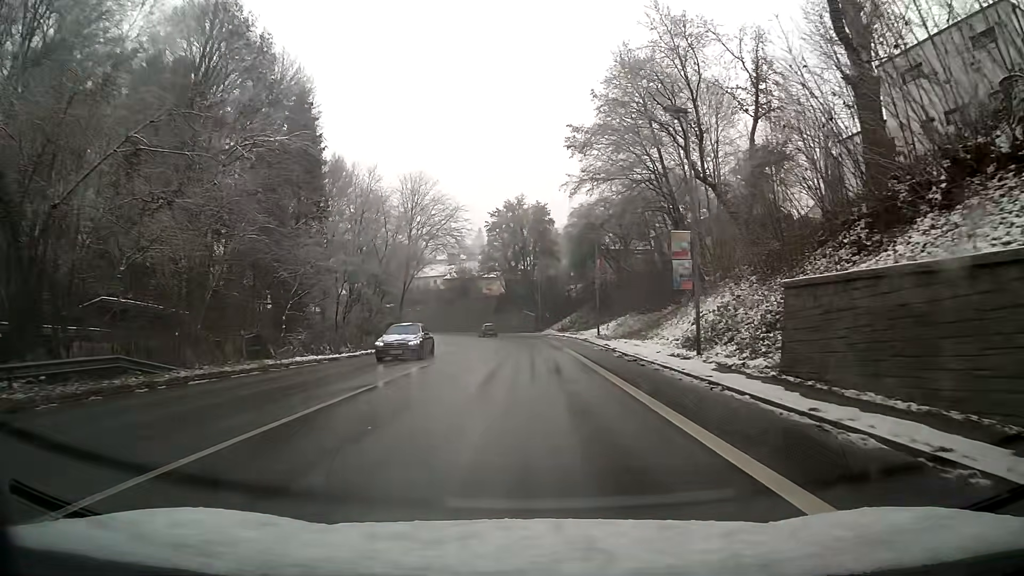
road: primary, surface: asphalt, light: Day
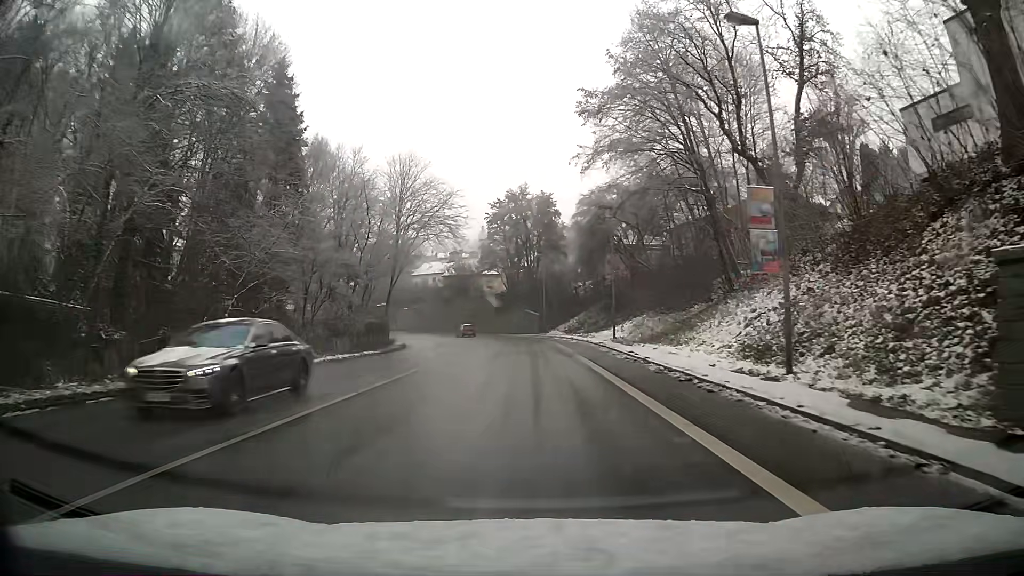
(0.0, +7.4) m; 0°
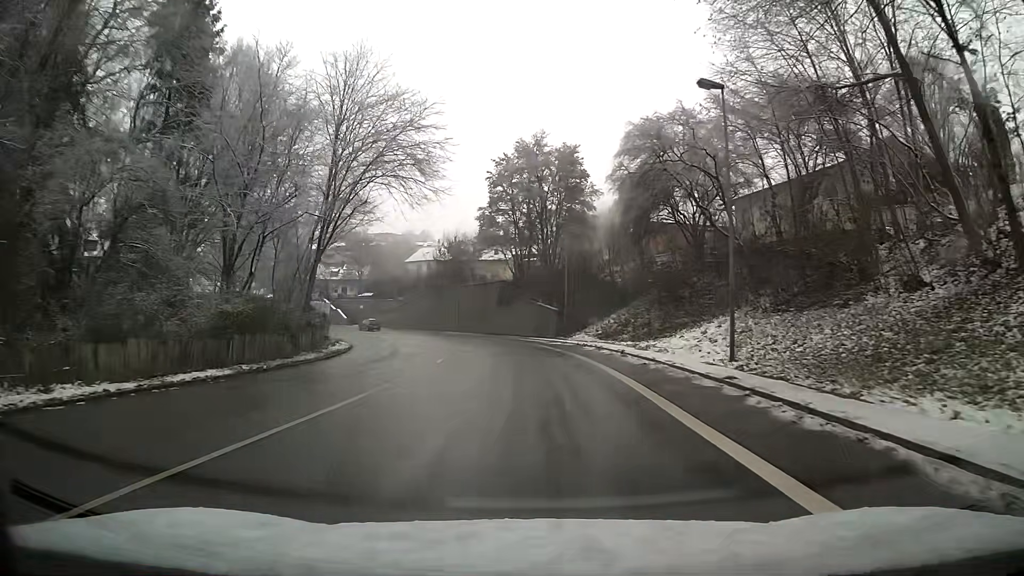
(-0.2, +22.4) m; -1°
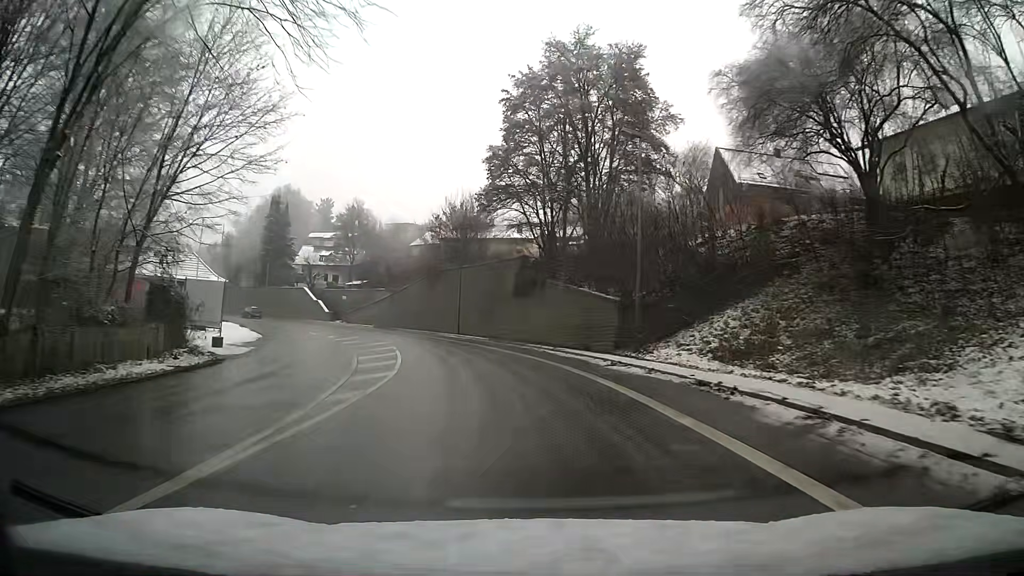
(-0.4, +22.6) m; -3°
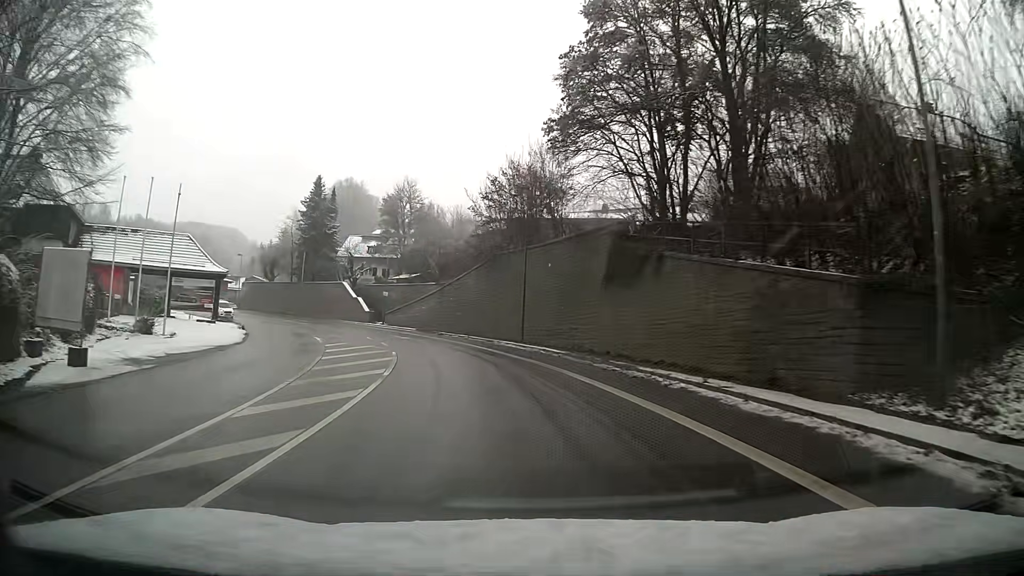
(-0.9, +15.1) m; -7°
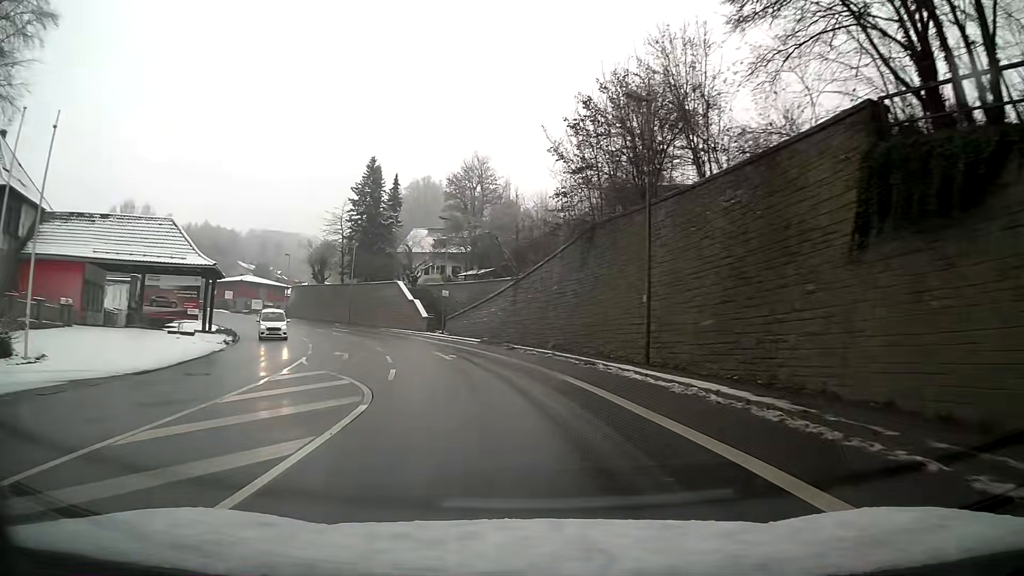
(-1.0, +15.2) m; -8°
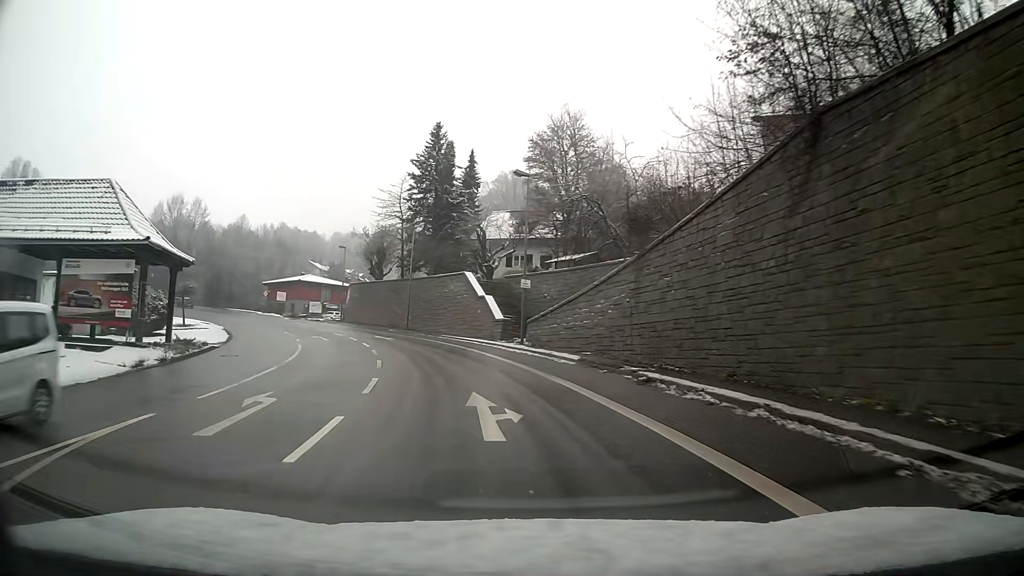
(-1.1, +15.2) m; -8°
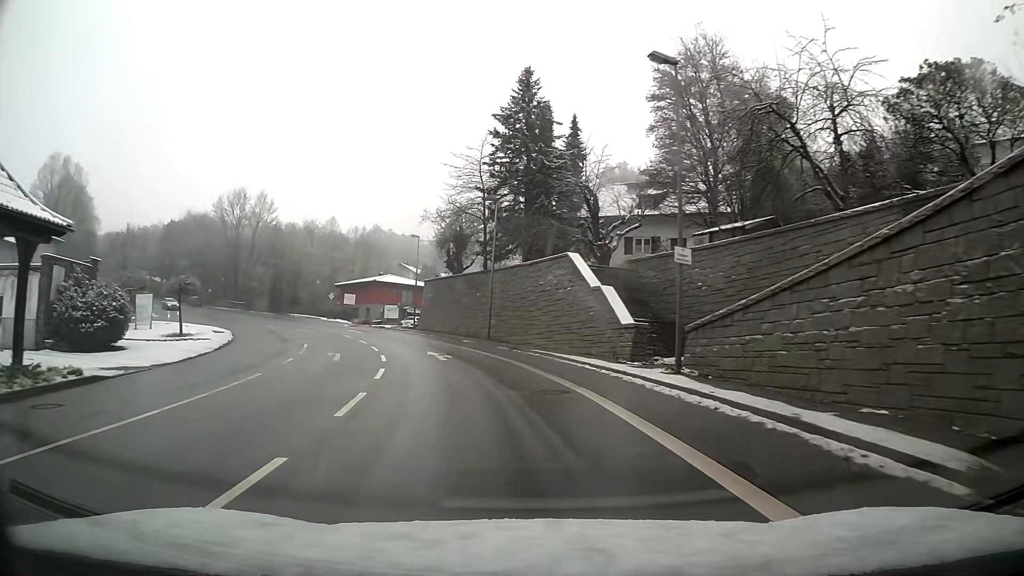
(-1.2, +15.2) m; -9°
(-1, +10) (-2, +20) (-5, +30) (-8, +39) (-12, +48) (-17, +57) (-23, +65) (-29, +73) (-36, +80) (-43, +87) m
